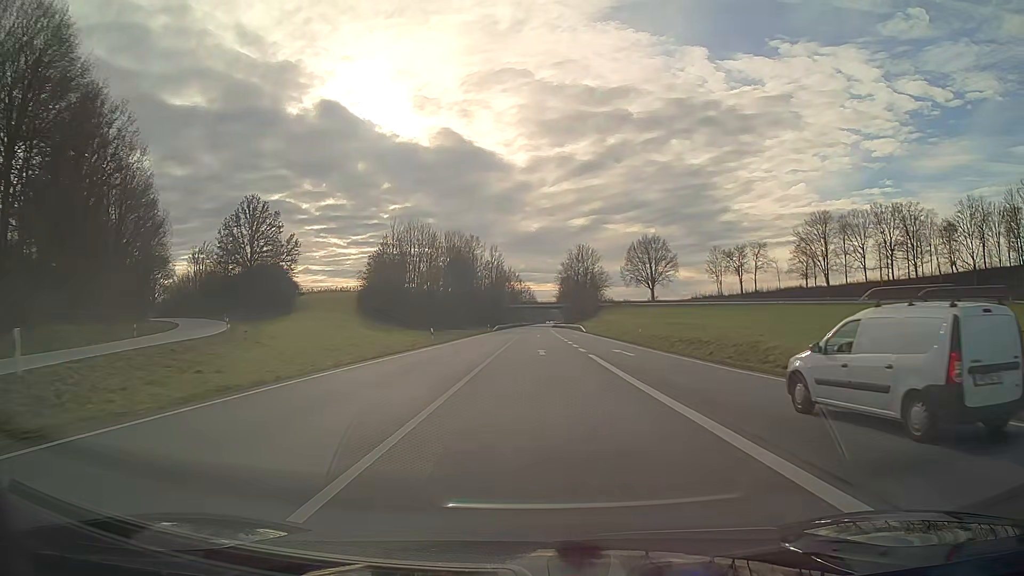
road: secondary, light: Day
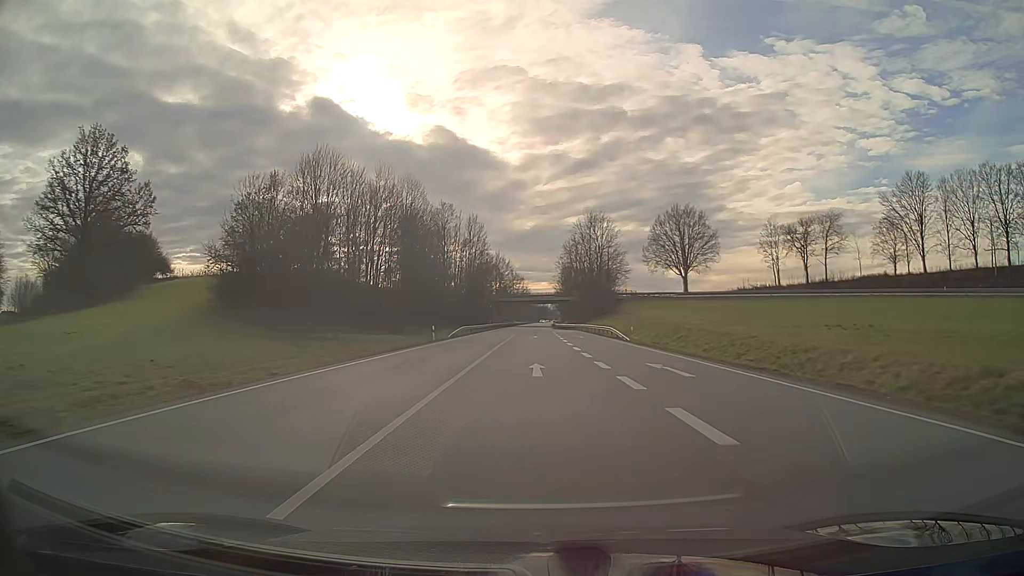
(+0.2, +47.6) m; 0°
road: primary
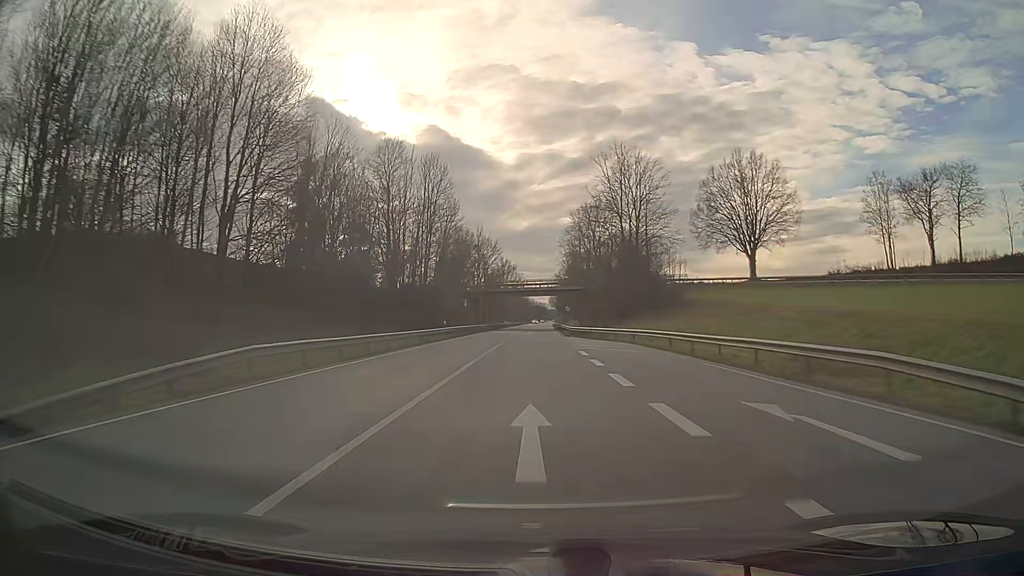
(+0.1, +47.6) m; 0°
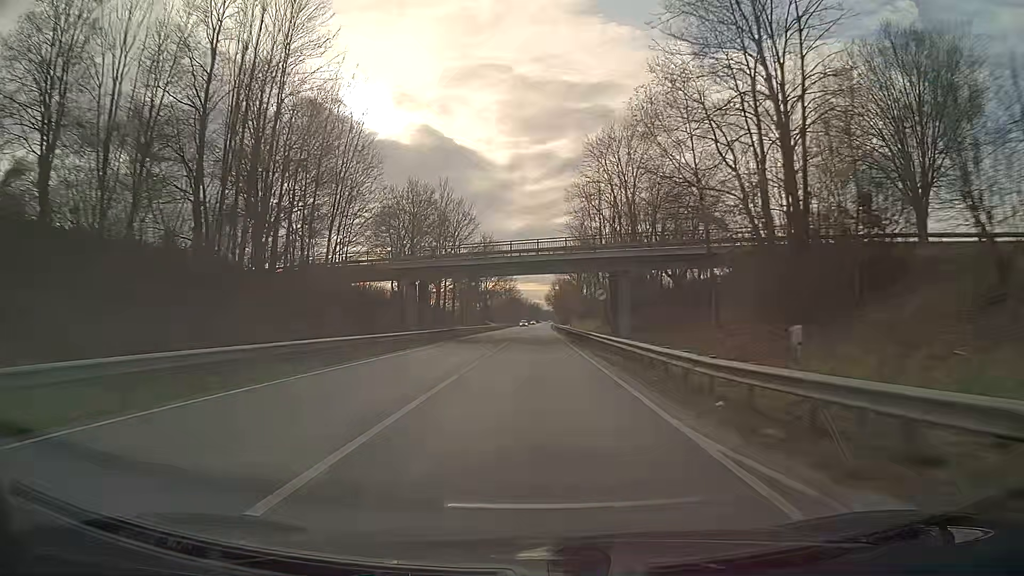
(+0.2, +47.6) m; +1°
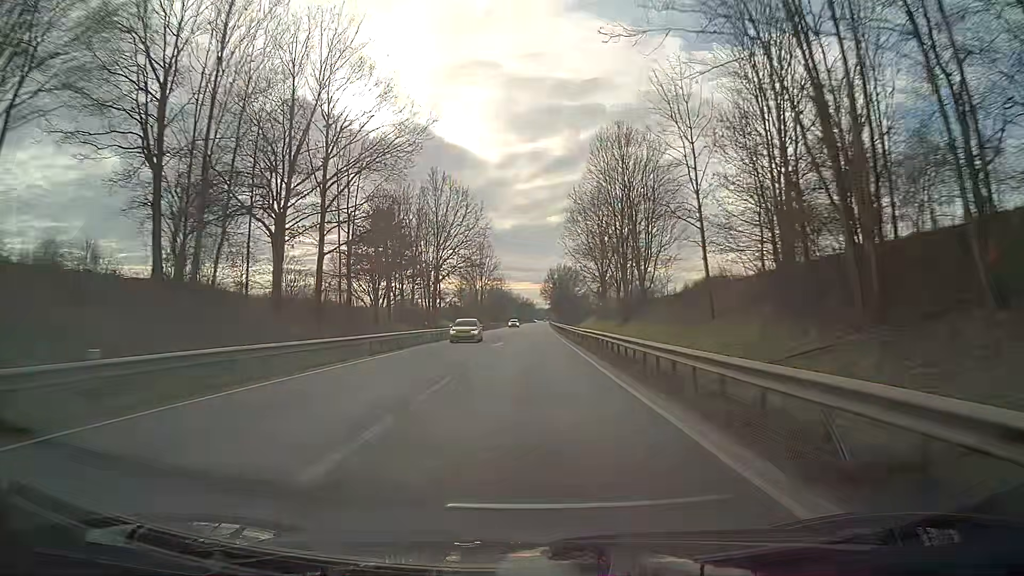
(+0.5, +63.4) m; +1°
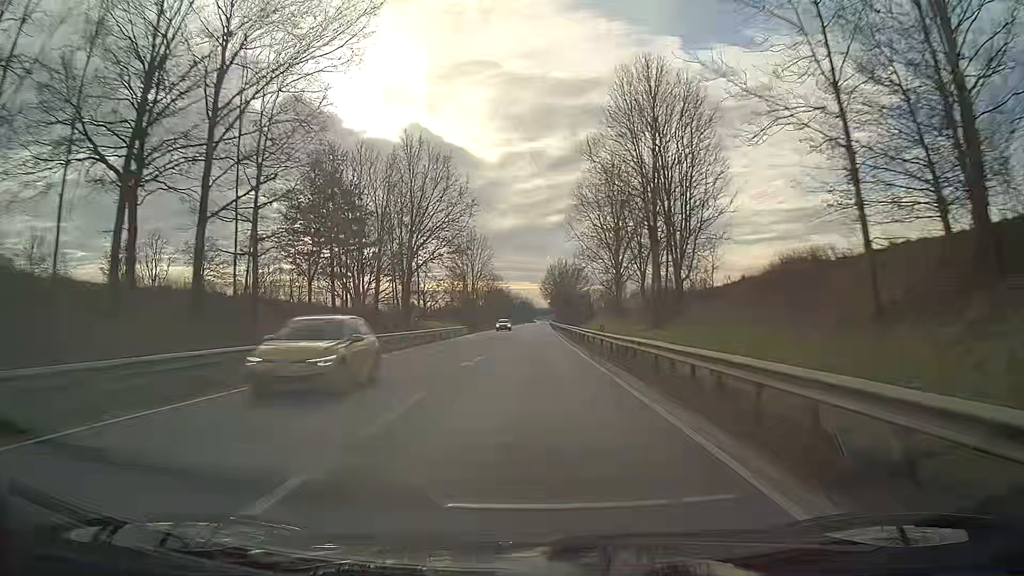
(0.0, +15.8) m; 0°
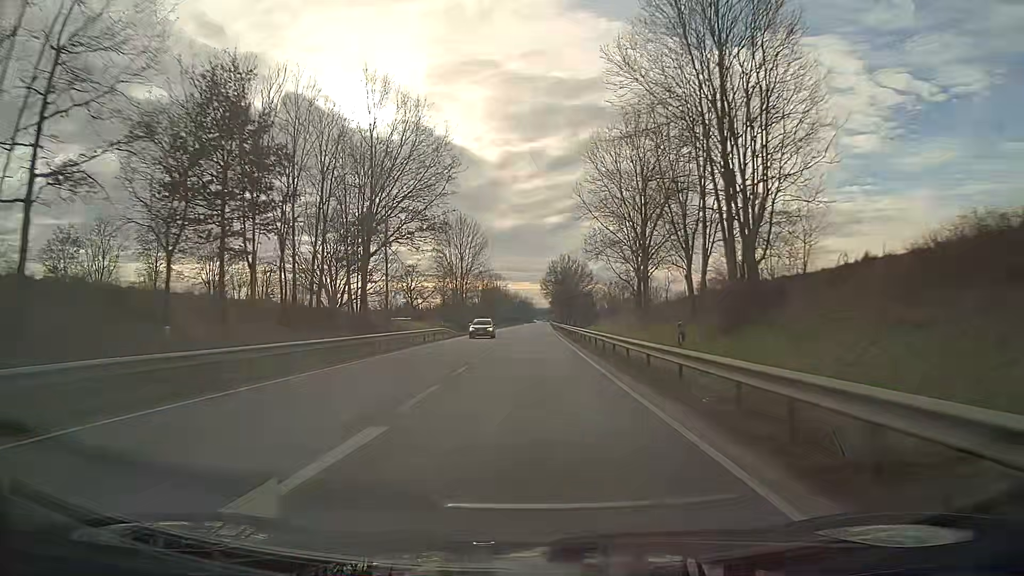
(0.0, +15.8) m; 0°
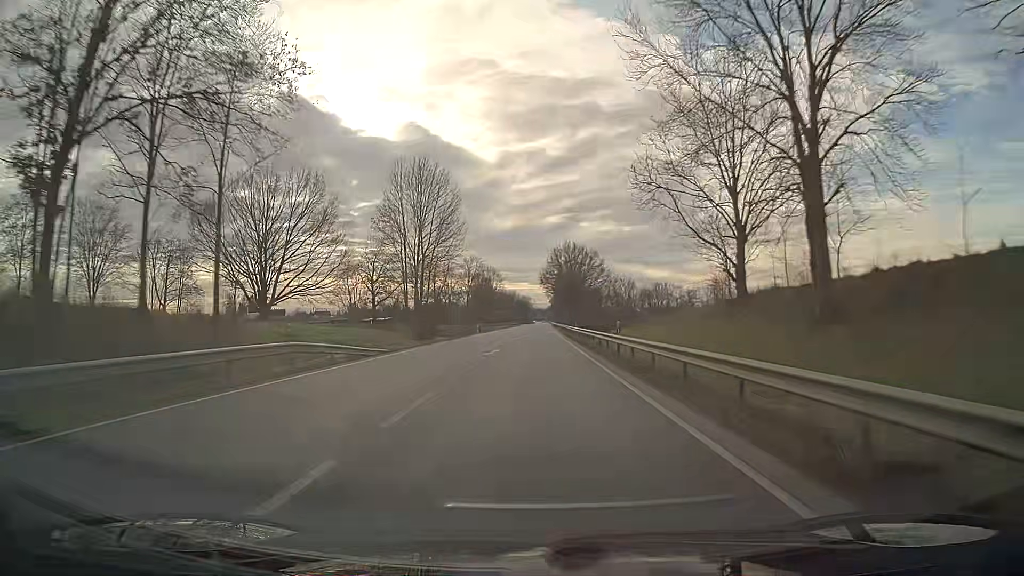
(+0.1, +31.7) m; 0°
(0, +10) (0, +20) (0, +30) (0, +40) (0, +50) (0, +60) (0, +70) (+1, +80) (+1, +90) (+1, +100) m
